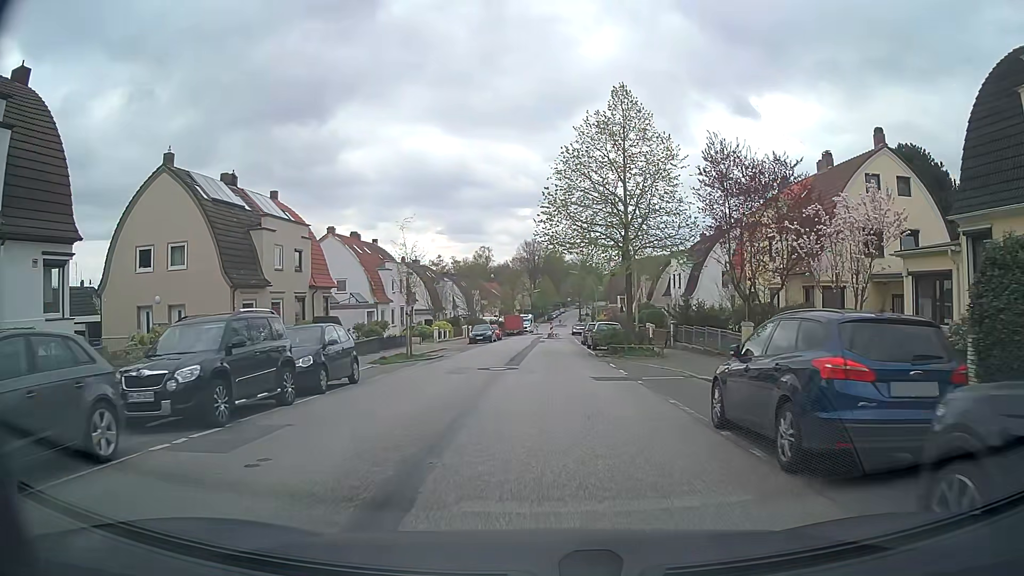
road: tertiary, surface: asphalt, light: Day
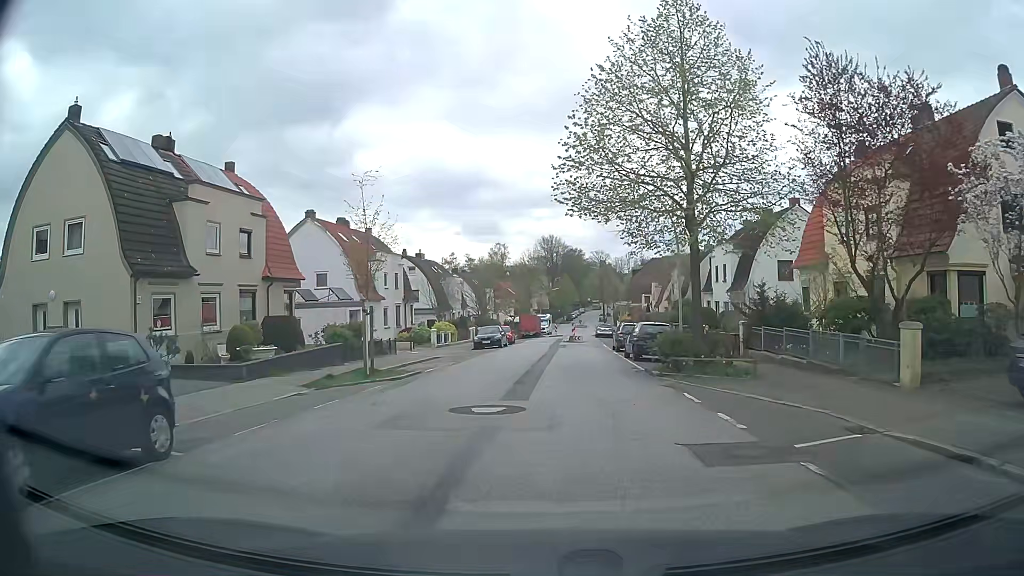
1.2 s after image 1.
(-0.1, +9.4) m; -2°
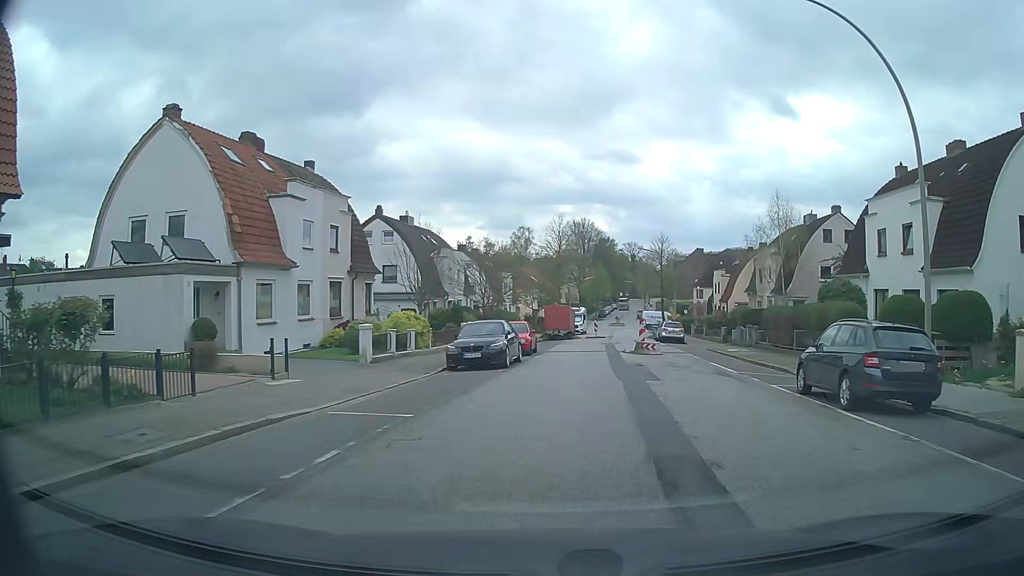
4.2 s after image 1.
(-0.7, +23.4) m; -2°
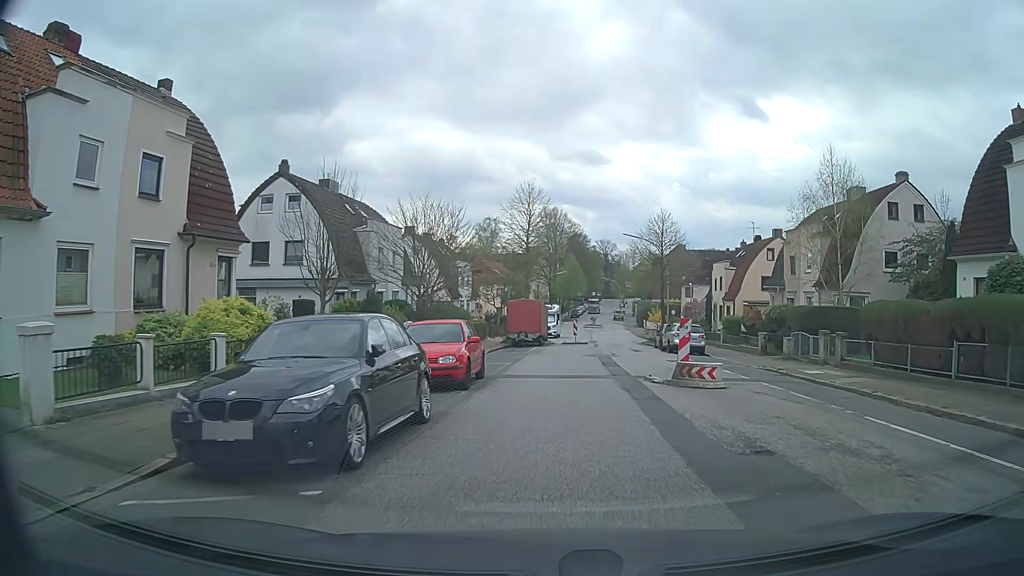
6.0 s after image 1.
(+0.3, +14.0) m; +2°
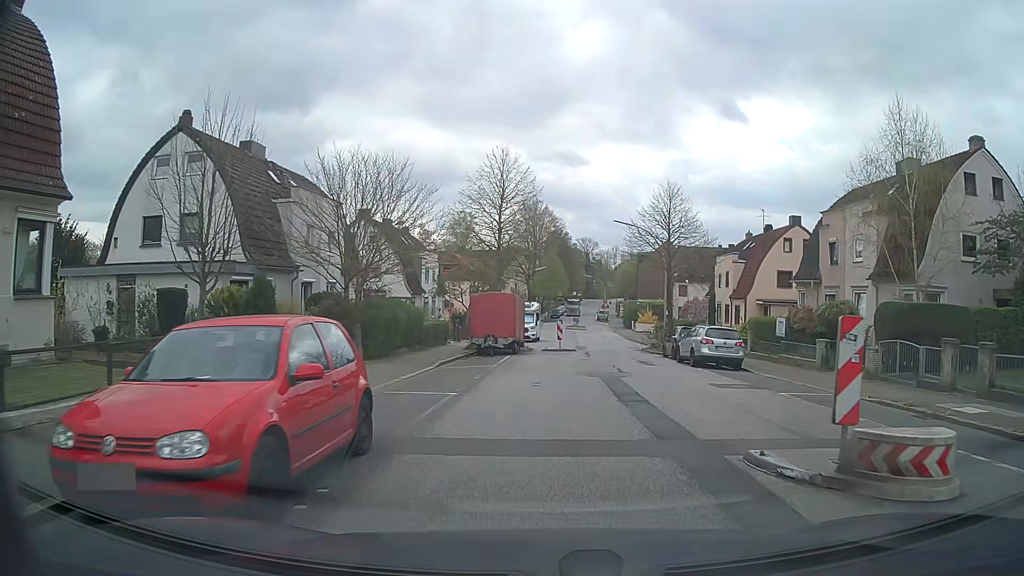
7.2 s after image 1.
(+0.2, +9.4) m; +2°
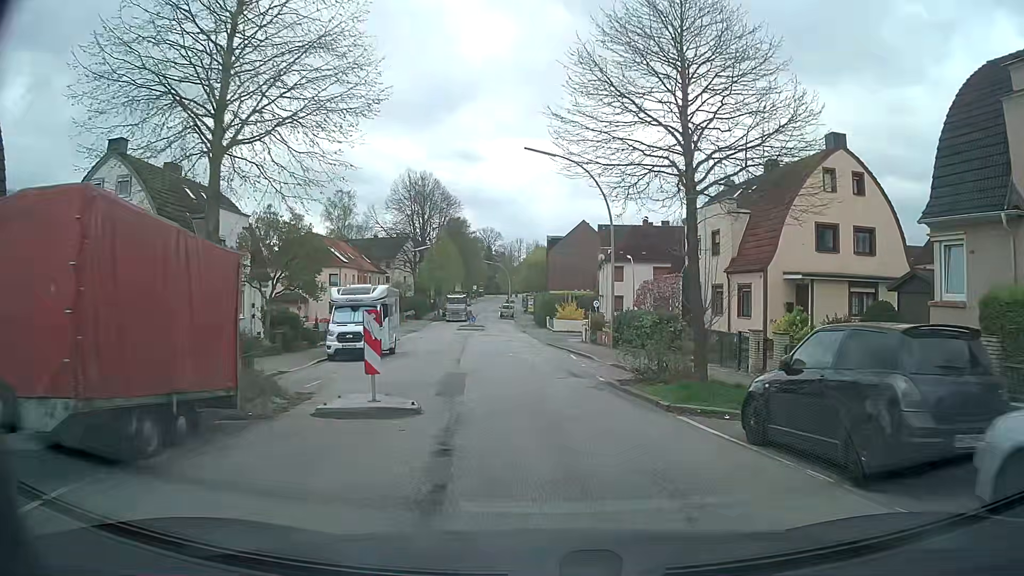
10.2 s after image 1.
(+1.7, +23.3) m; +7°
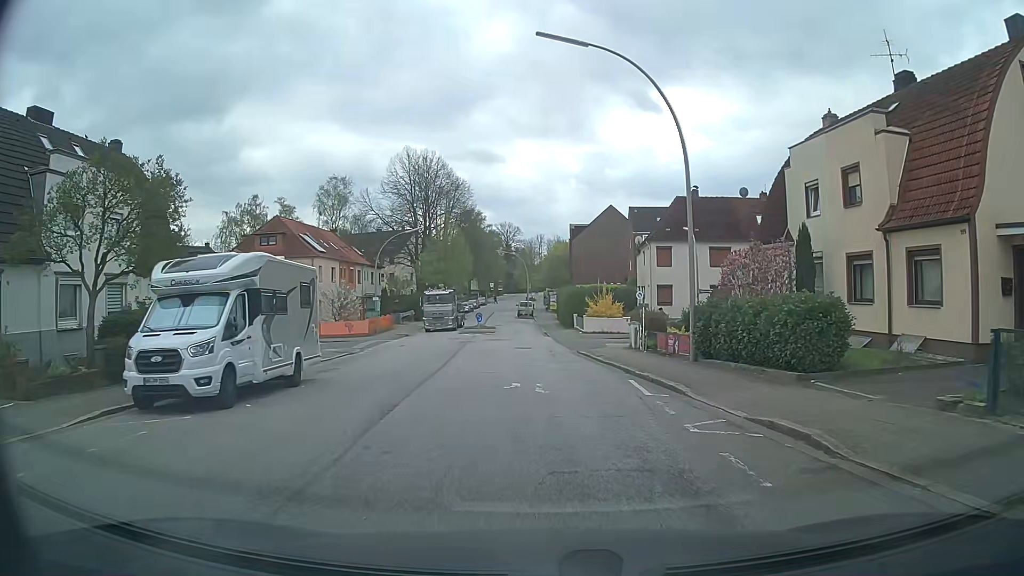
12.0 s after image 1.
(-0.1, +14.0) m; -2°
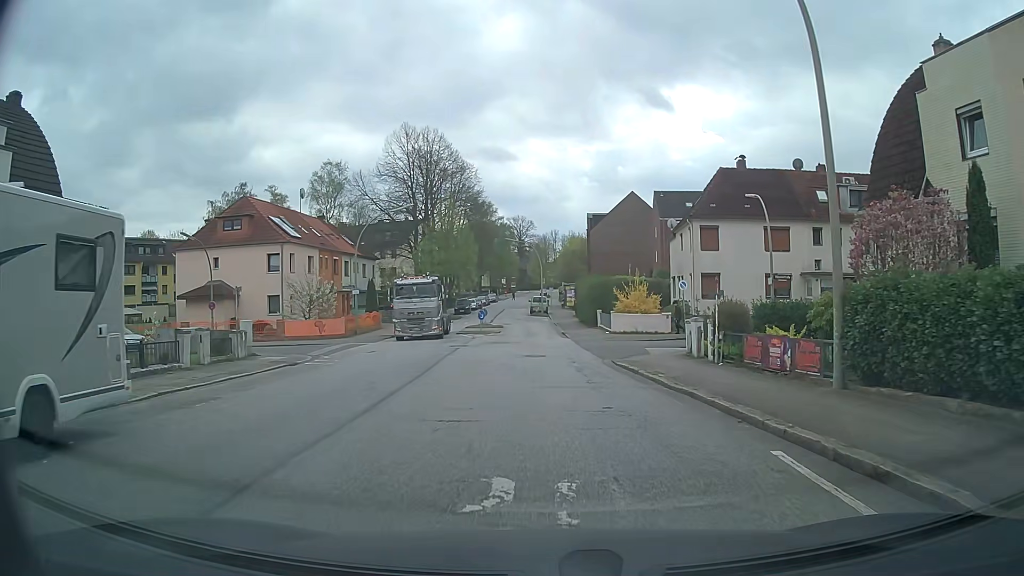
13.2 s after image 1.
(0.0, +9.3) m; 0°
(0, +10) (0, +20) (-1, +30) (-1, +40) (-1, +50) (-3, +60) (-3, +70) (-4, +80) (-4, +90) (-3, +100) m
